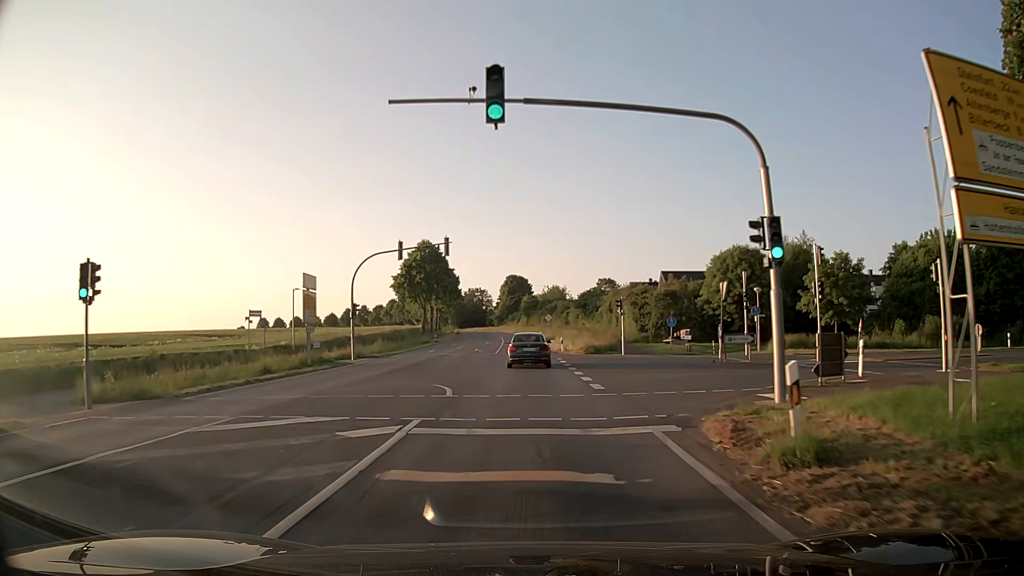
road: secondary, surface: asphalt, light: Day
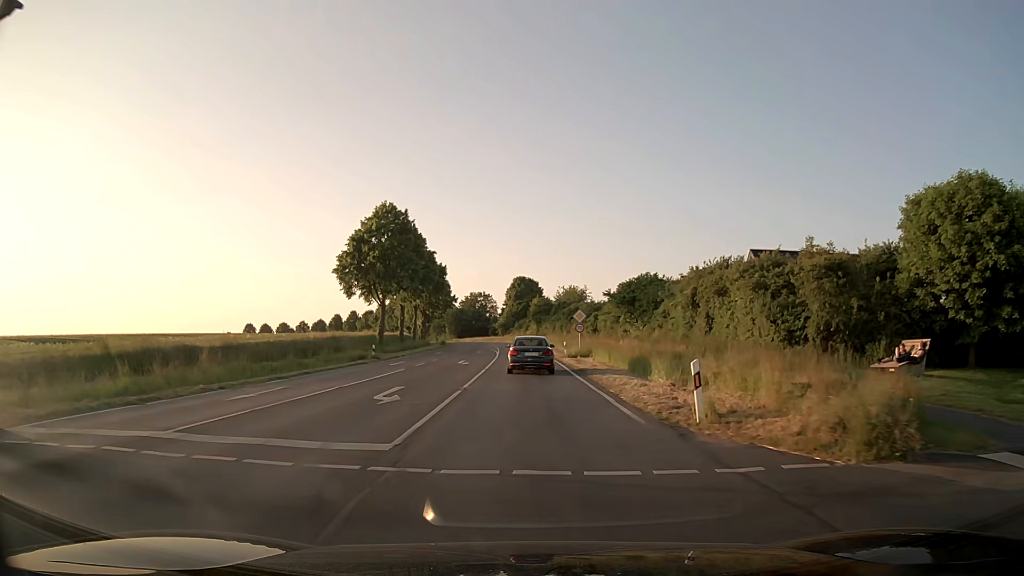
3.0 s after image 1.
(-0.4, +35.2) m; -1°
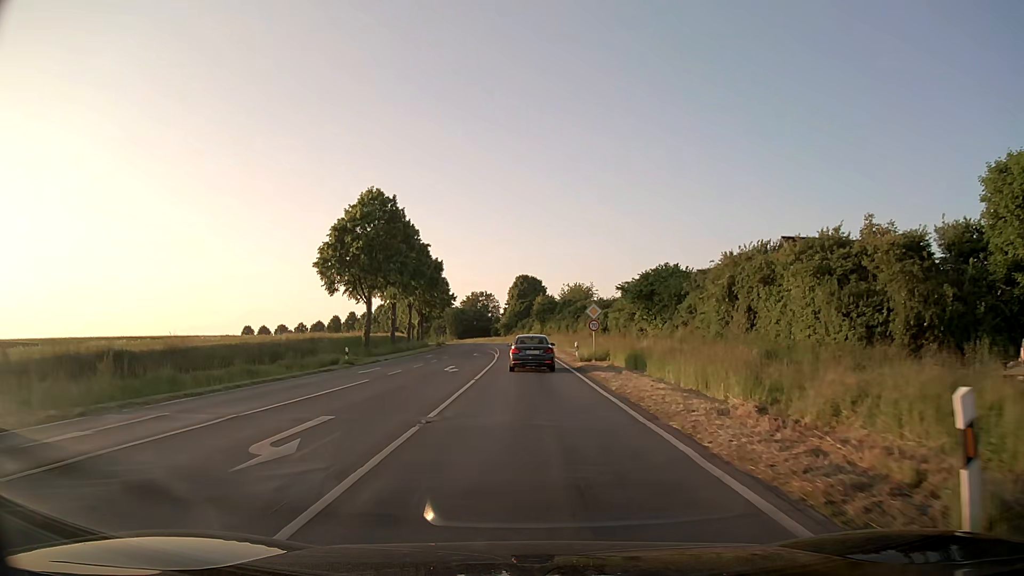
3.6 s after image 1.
(0.0, +7.2) m; 0°
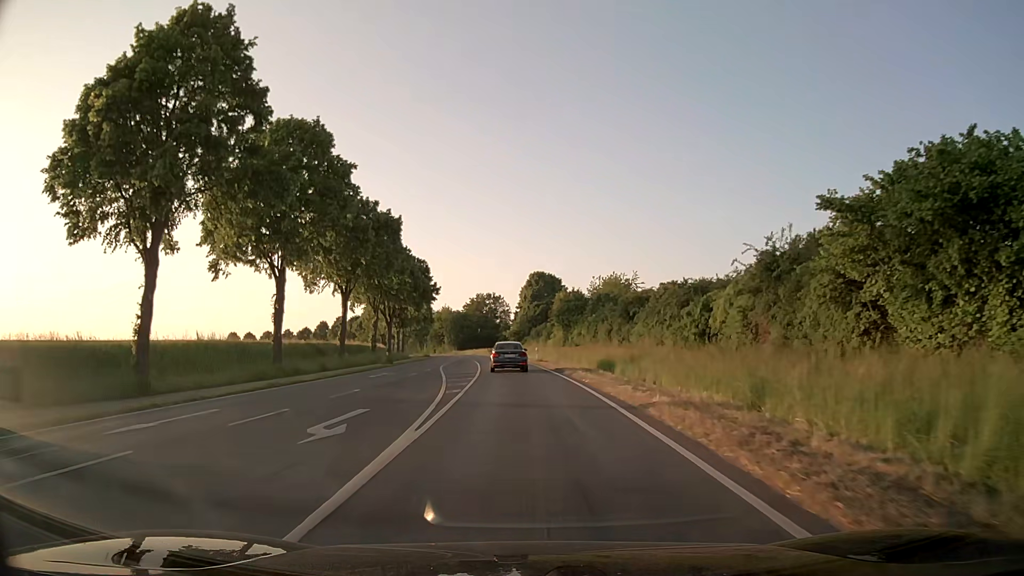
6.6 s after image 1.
(-0.3, +38.5) m; -1°
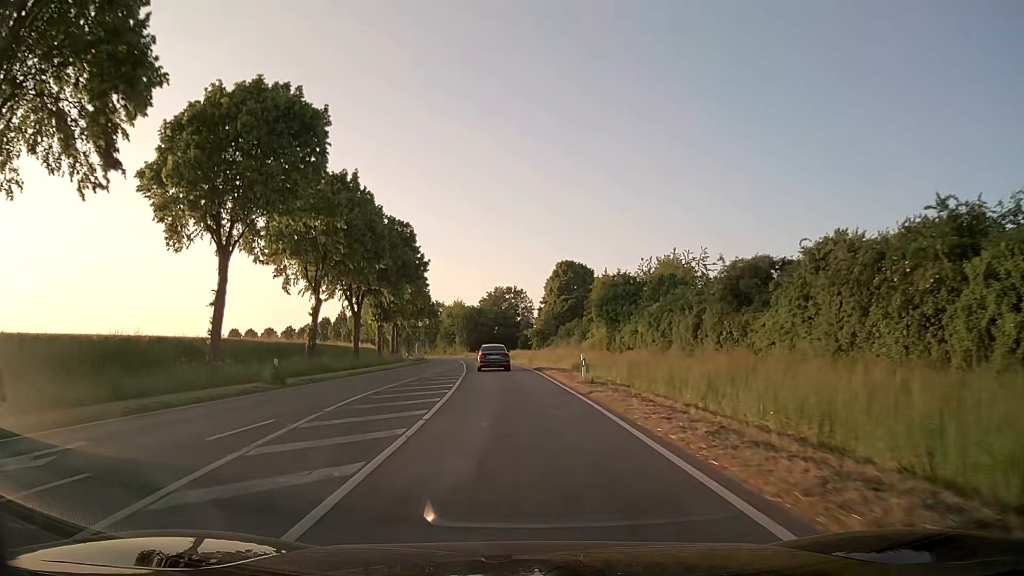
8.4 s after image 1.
(-0.5, +25.9) m; -2°
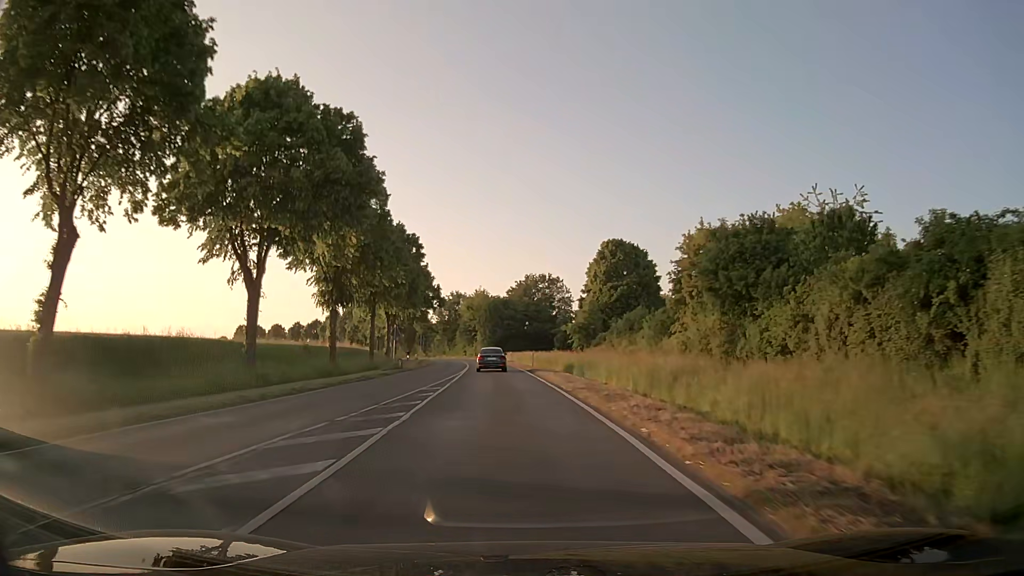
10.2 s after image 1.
(-0.8, +28.2) m; -3°
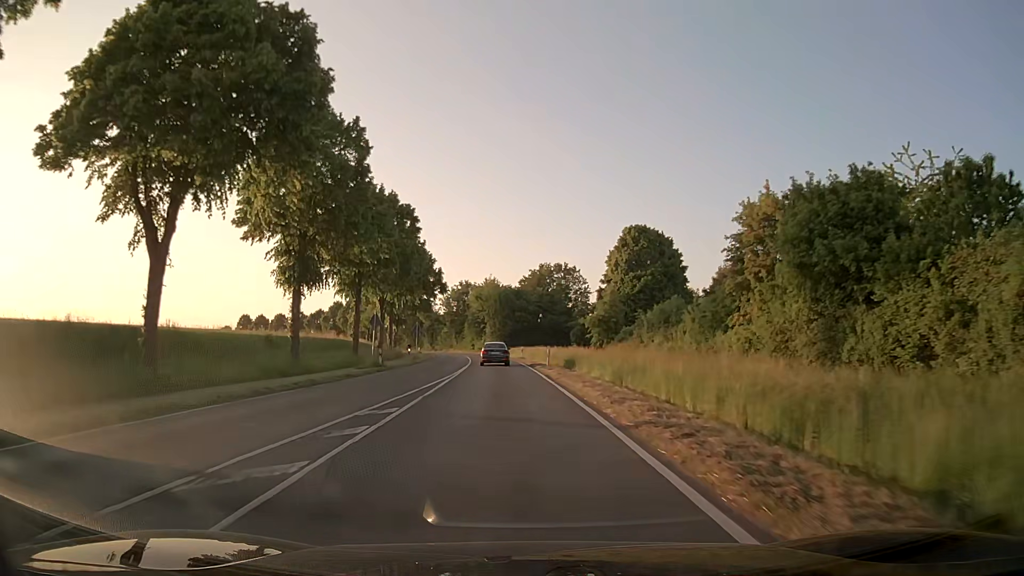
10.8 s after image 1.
(-0.1, +9.8) m; -1°
